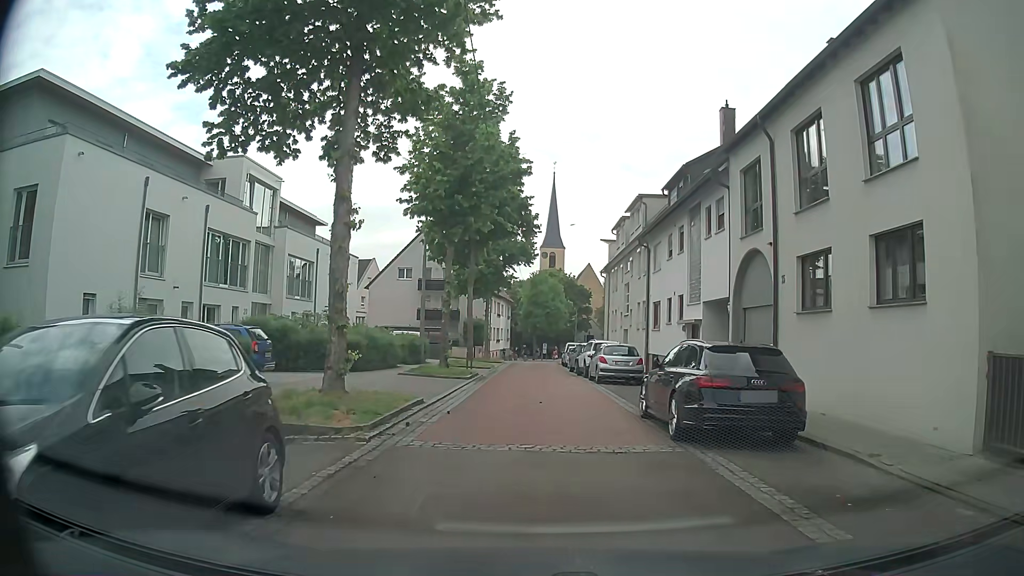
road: residential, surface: asphalt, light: Day
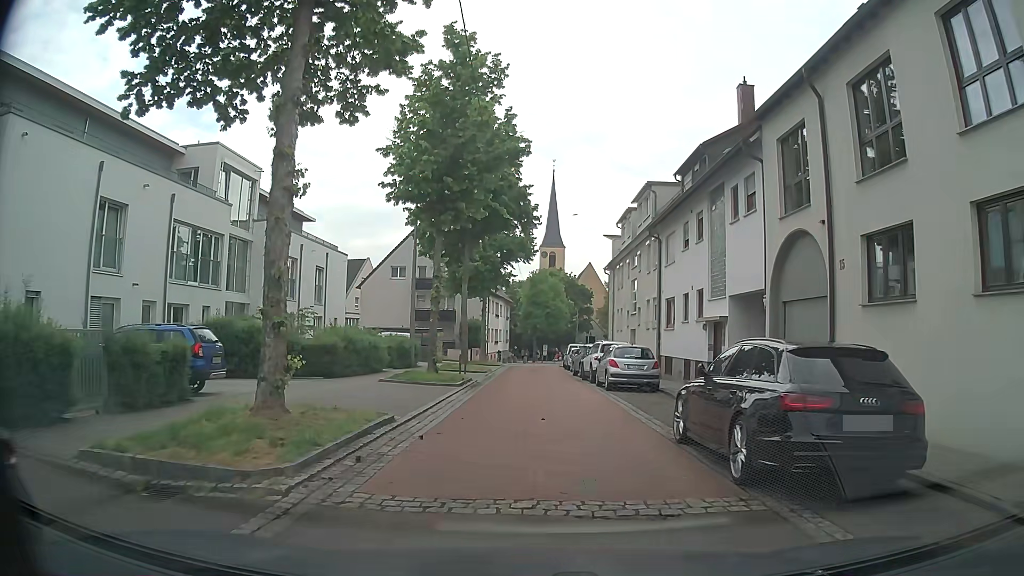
(0.0, +3.1) m; -1°
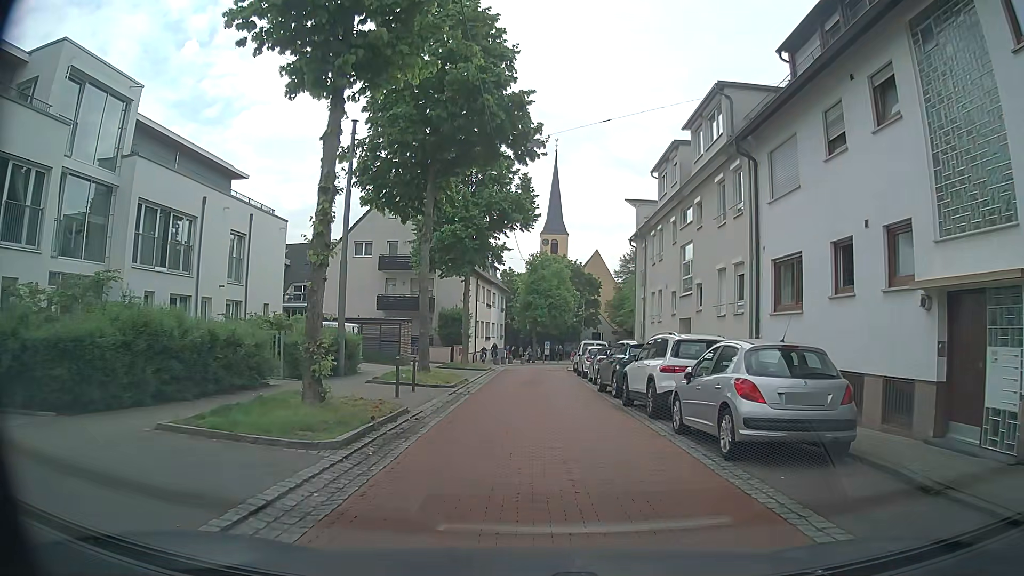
(+0.4, +13.3) m; +2°
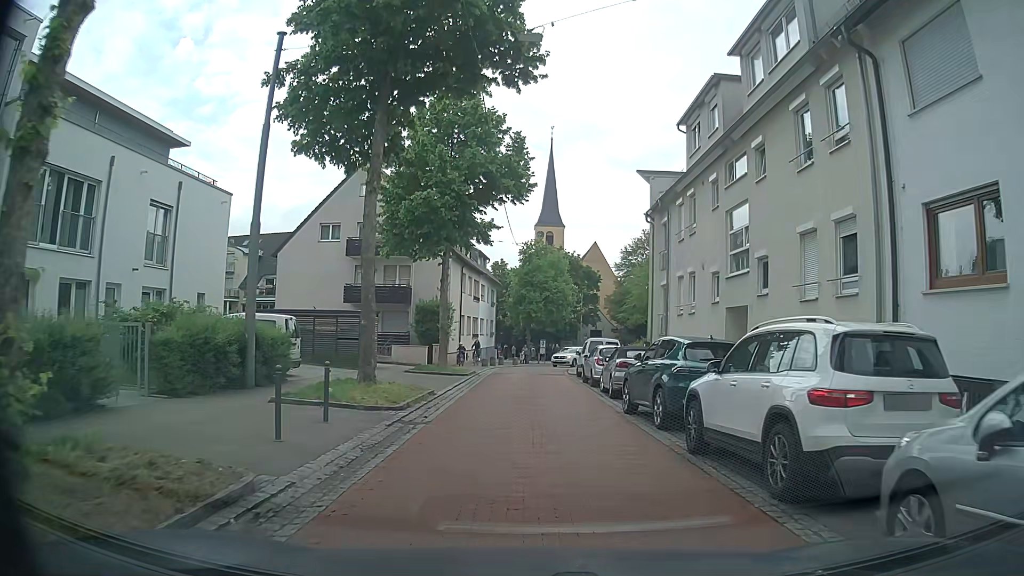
(0.0, +7.1) m; +1°
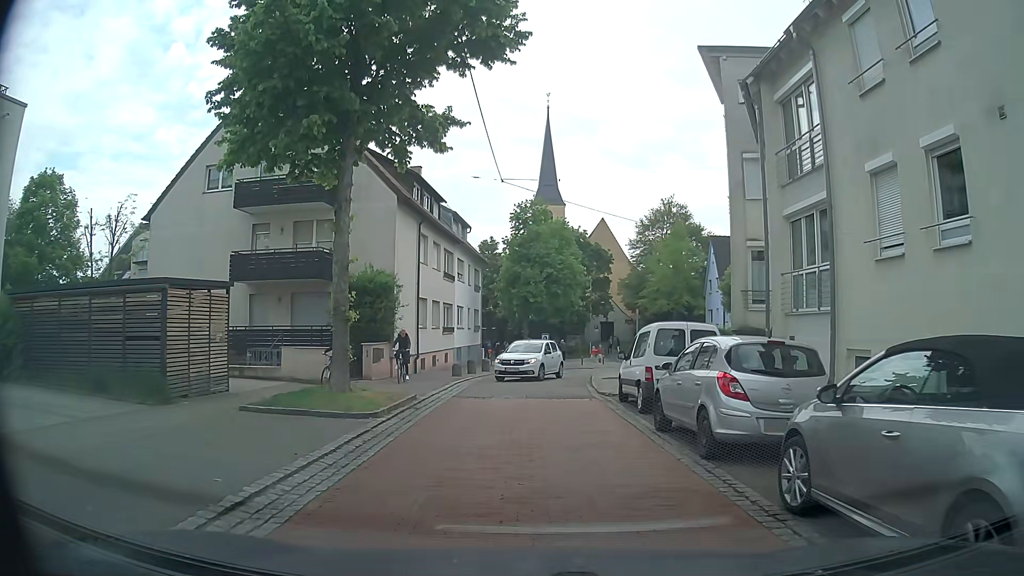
(0.0, +15.4) m; +1°
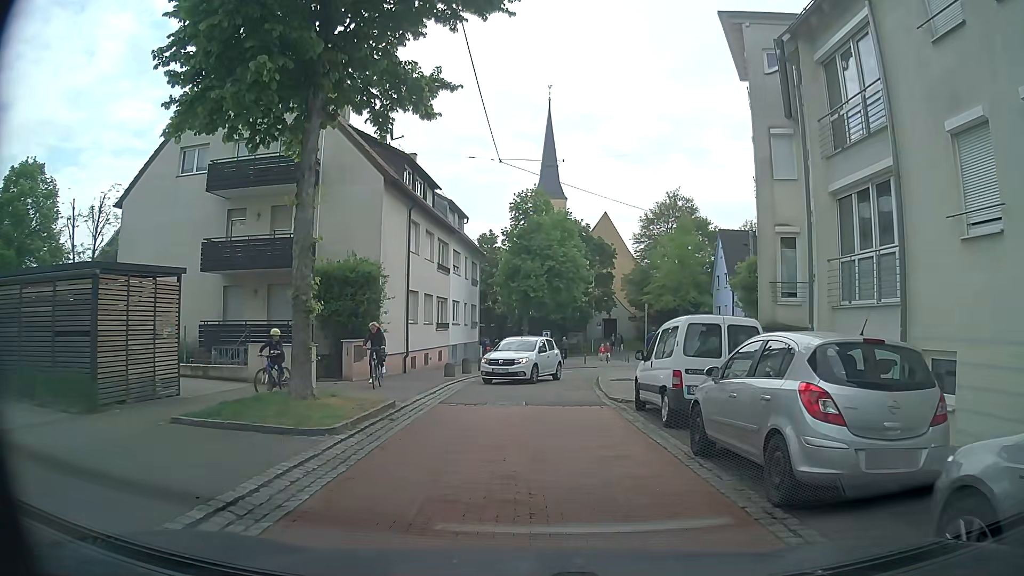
(-0.1, +2.4) m; 0°
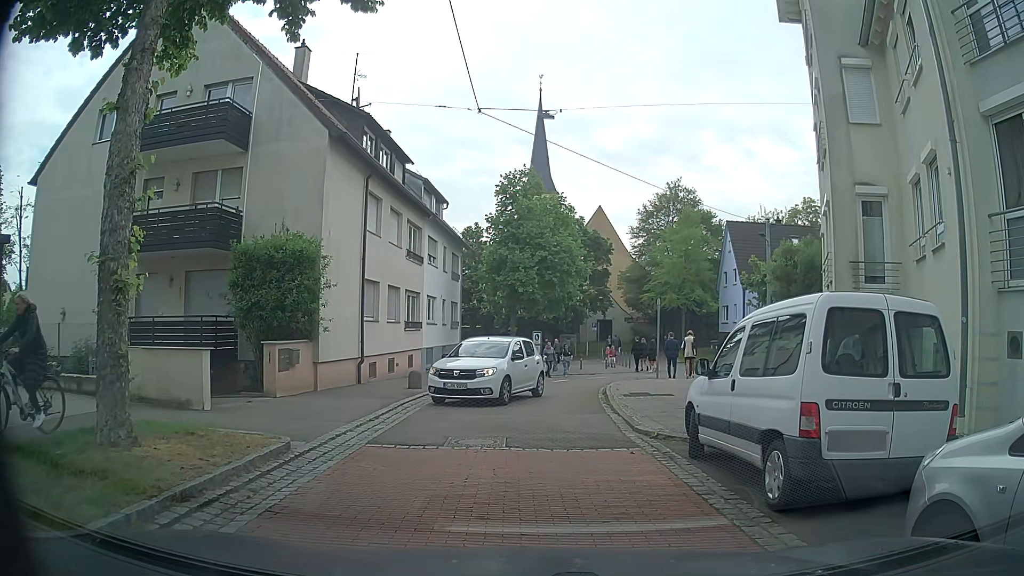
(-0.1, +5.1) m; -2°
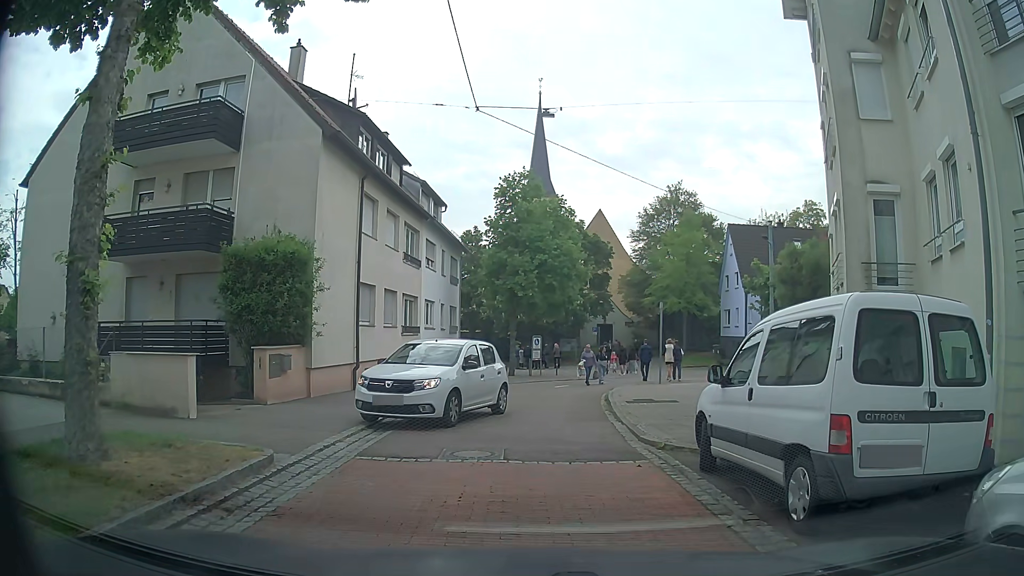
(0.0, +0.7) m; 0°
